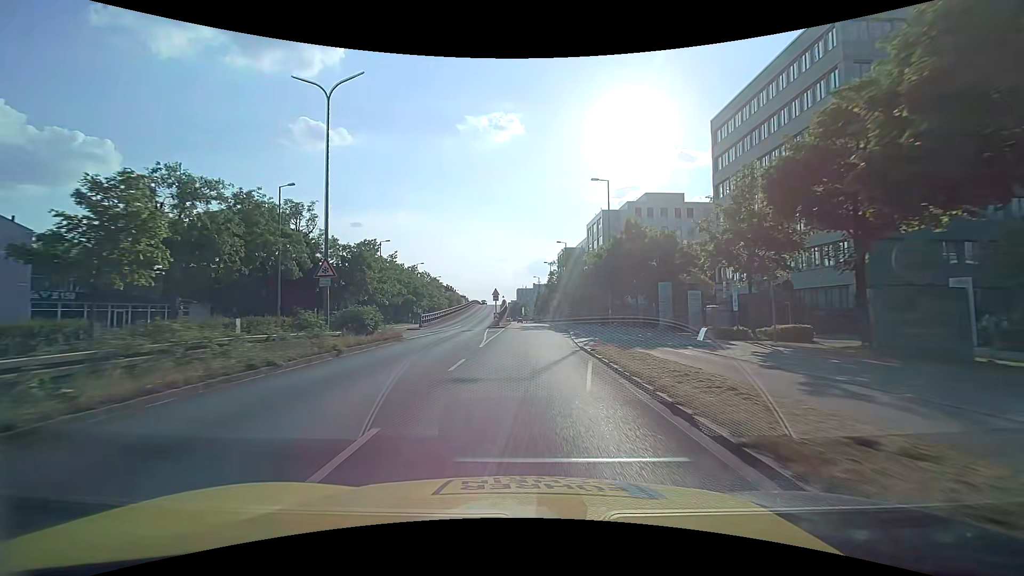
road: primary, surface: asphalt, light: Day
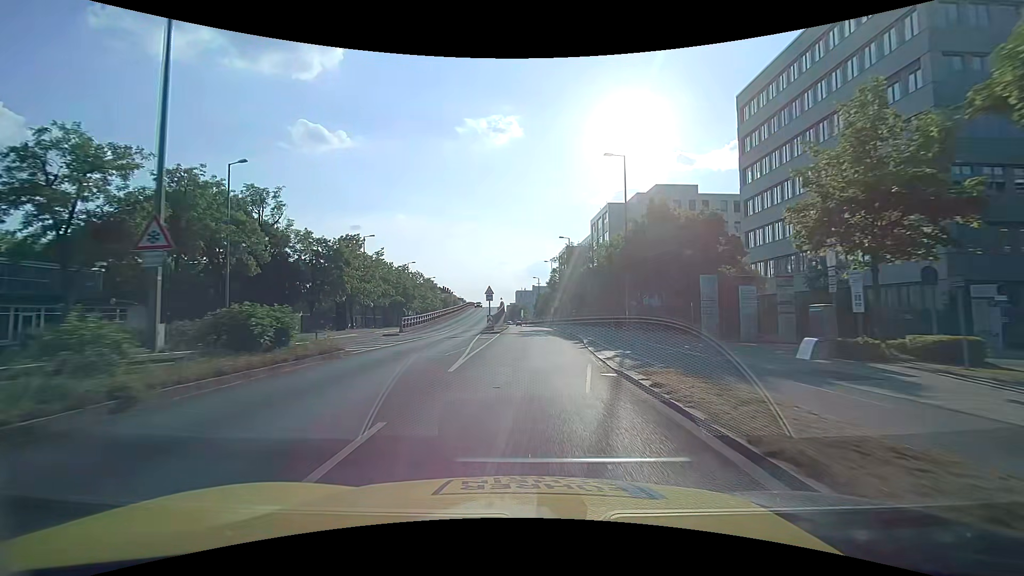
(0.0, +8.5) m; 0°
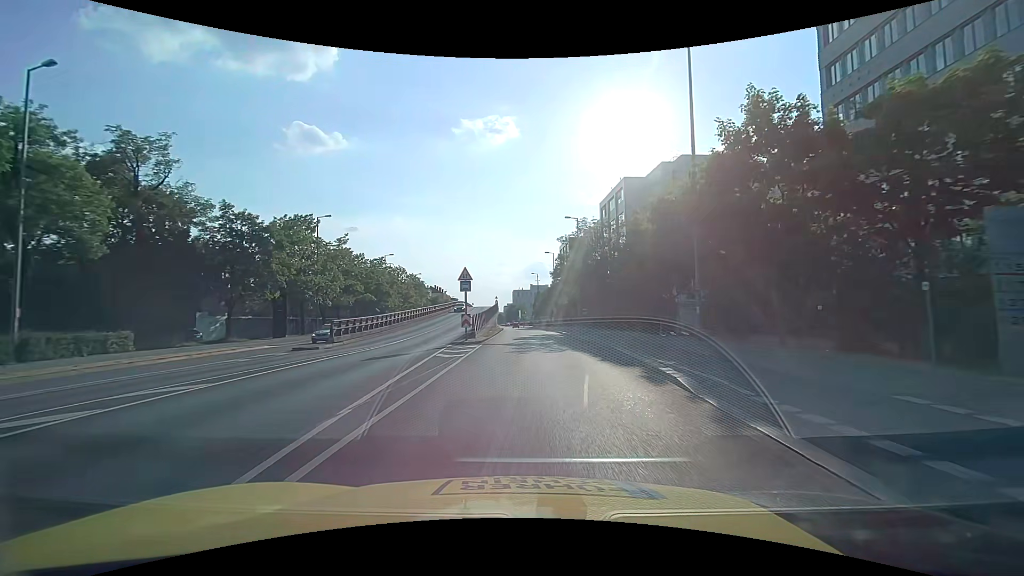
(0.0, +16.8) m; 0°
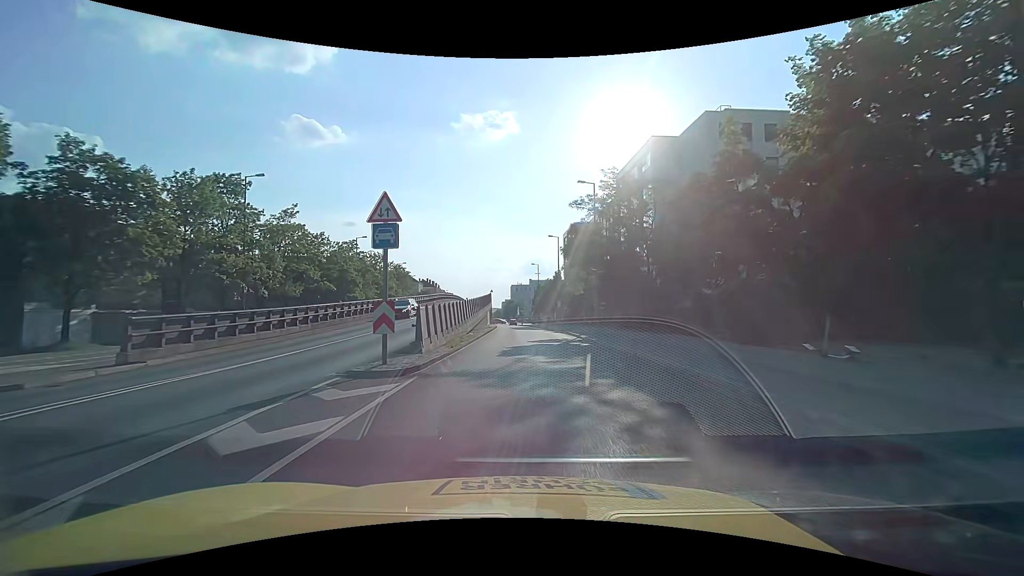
(0.0, +15.9) m; 0°
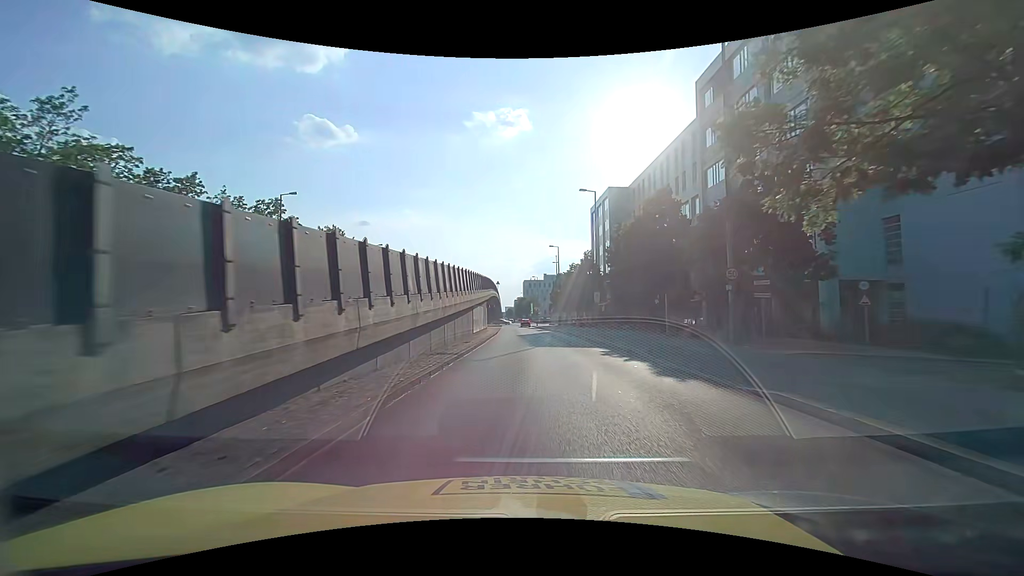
(-0.3, +29.5) m; -1°
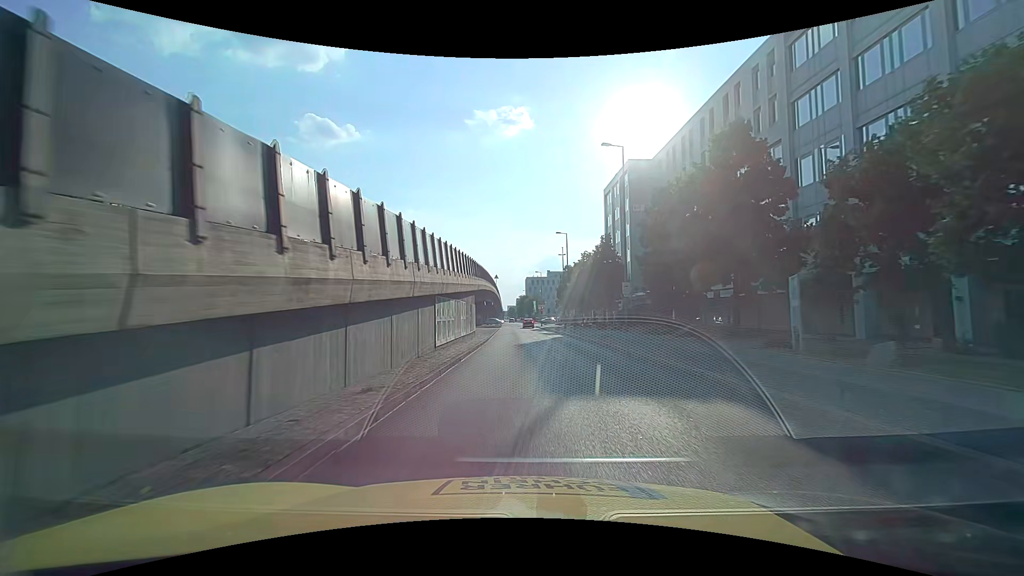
(0.0, +13.7) m; 0°
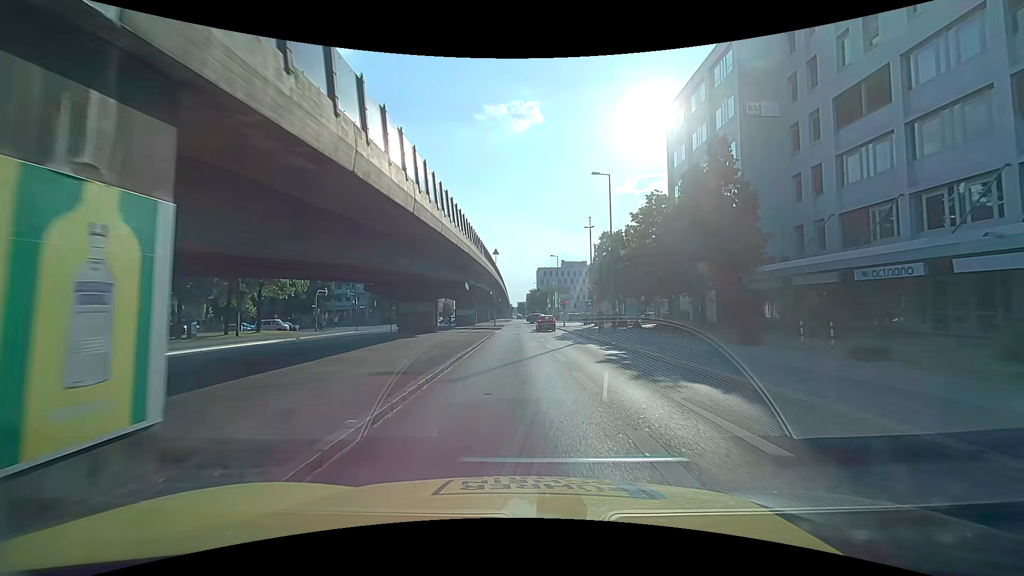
(-0.4, +30.8) m; -1°
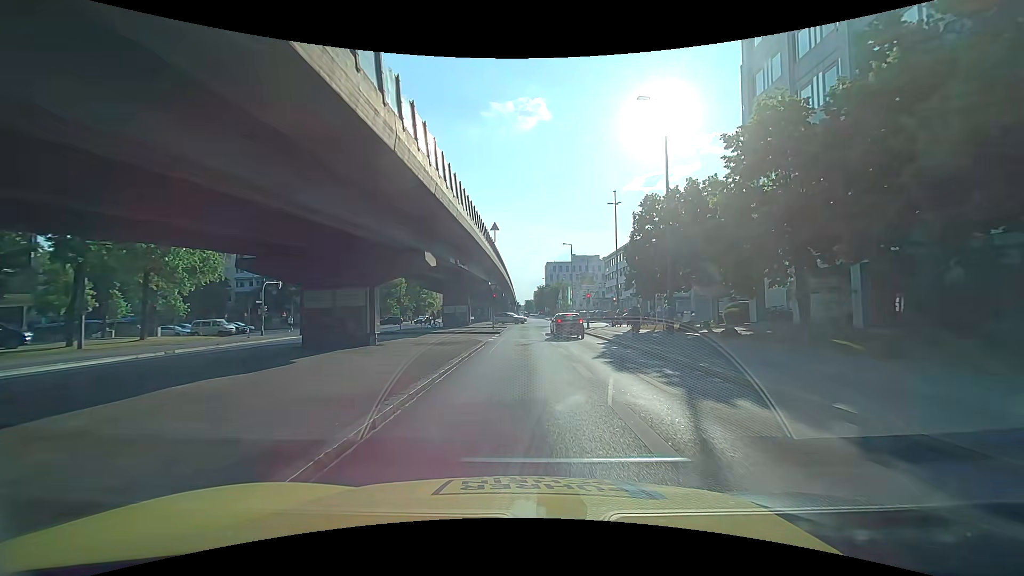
(-0.1, +16.0) m; -1°
